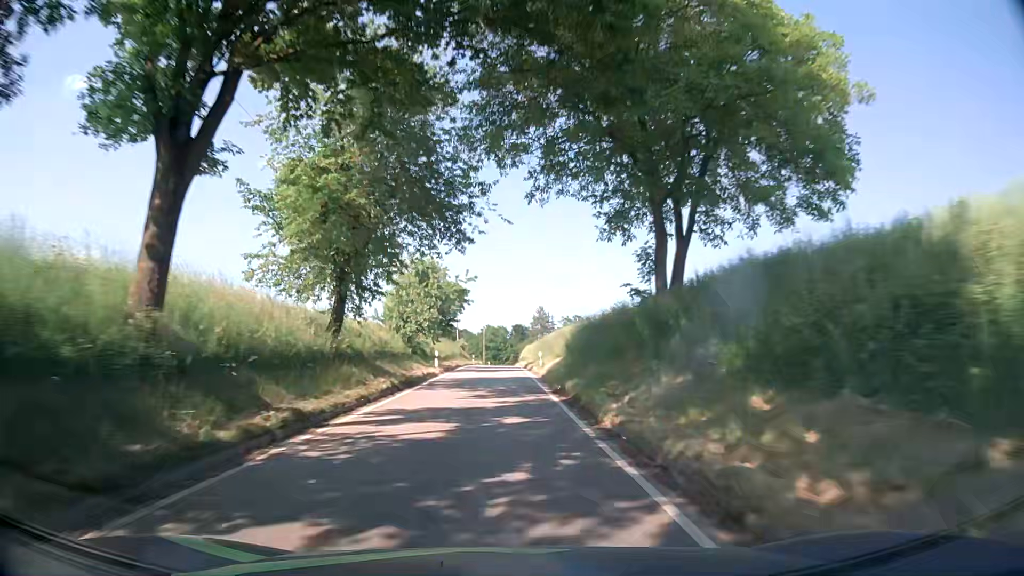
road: tertiary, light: Day
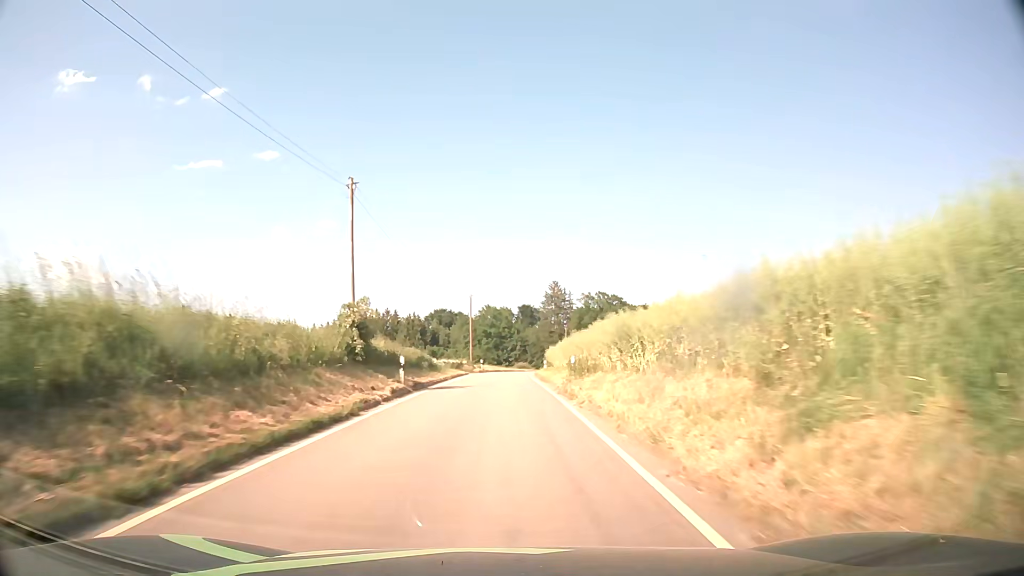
(-0.4, +58.3) m; -1°
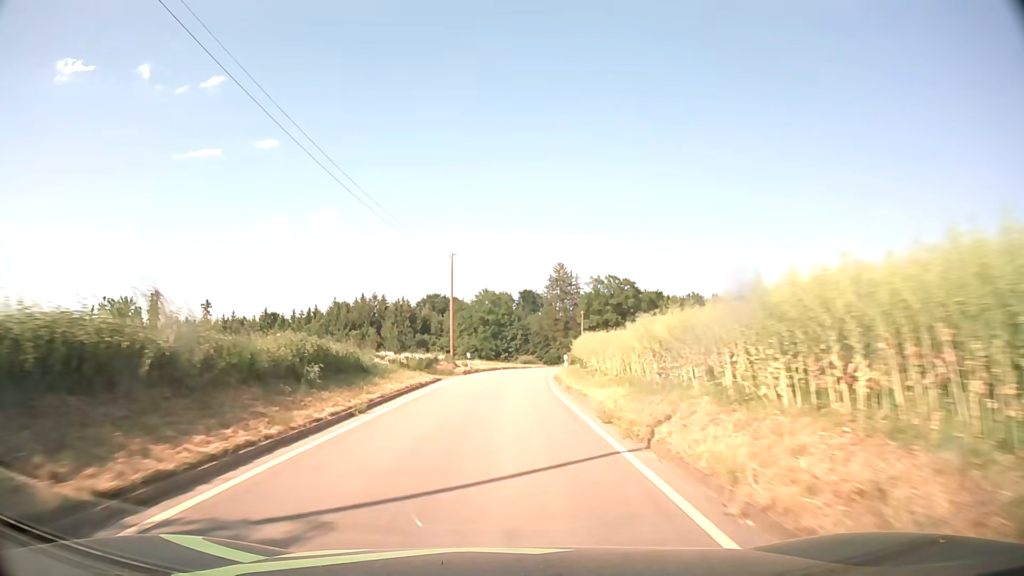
(0.0, +21.6) m; 0°
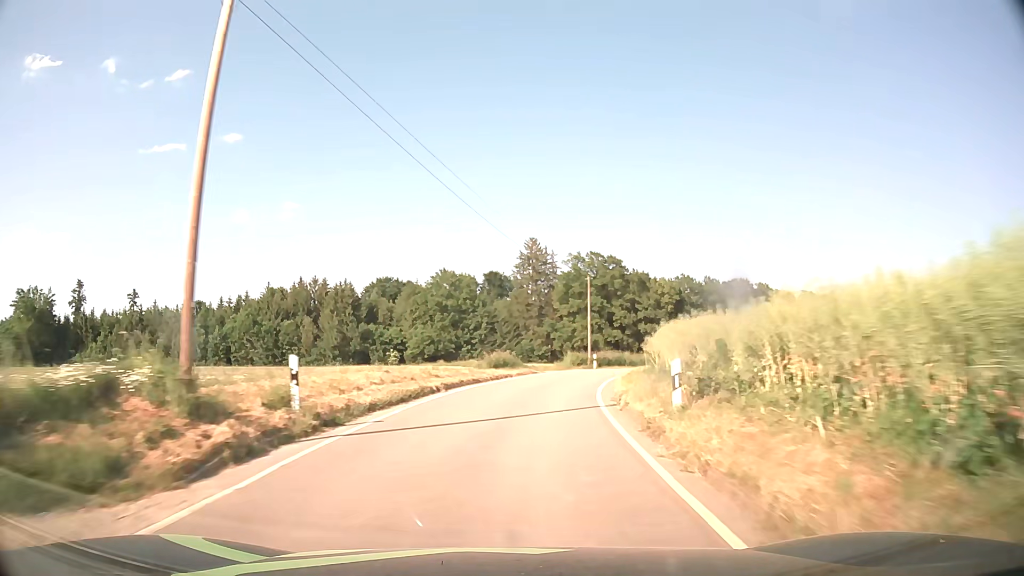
(+0.4, +30.9) m; +3°
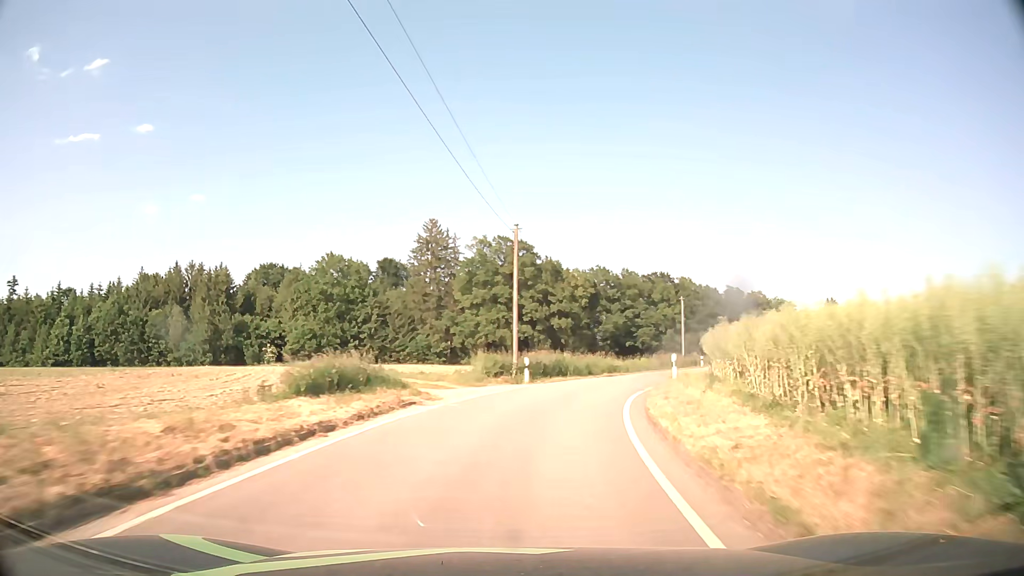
(+1.1, +19.6) m; +8°
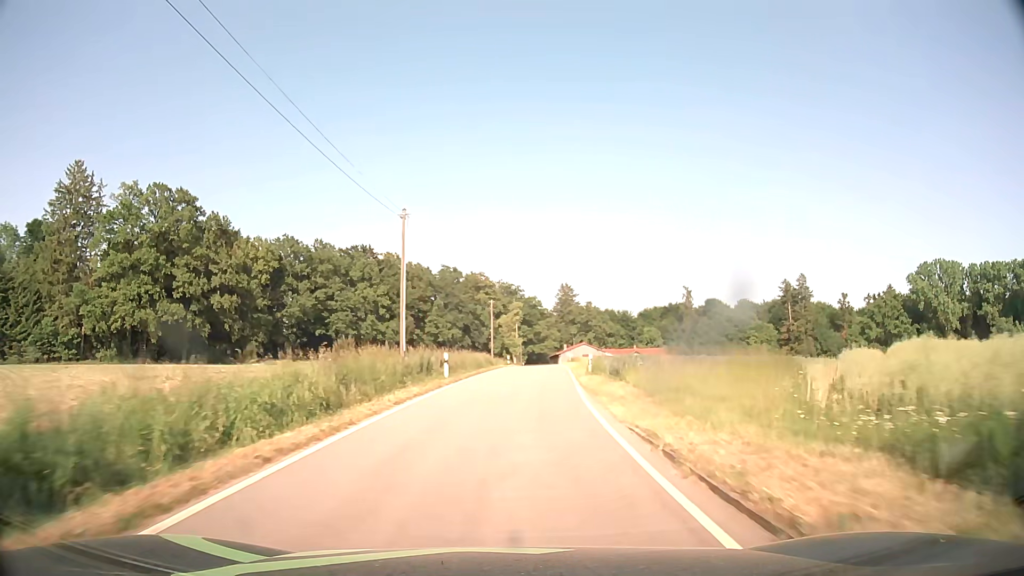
(+8.8, +37.1) m; +26°
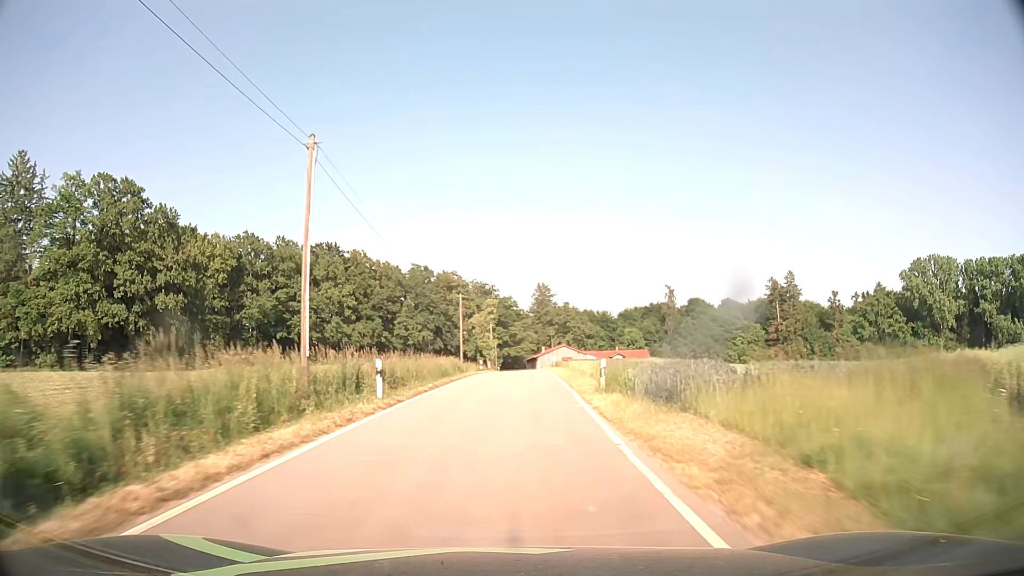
(+0.2, +10.2) m; +2°
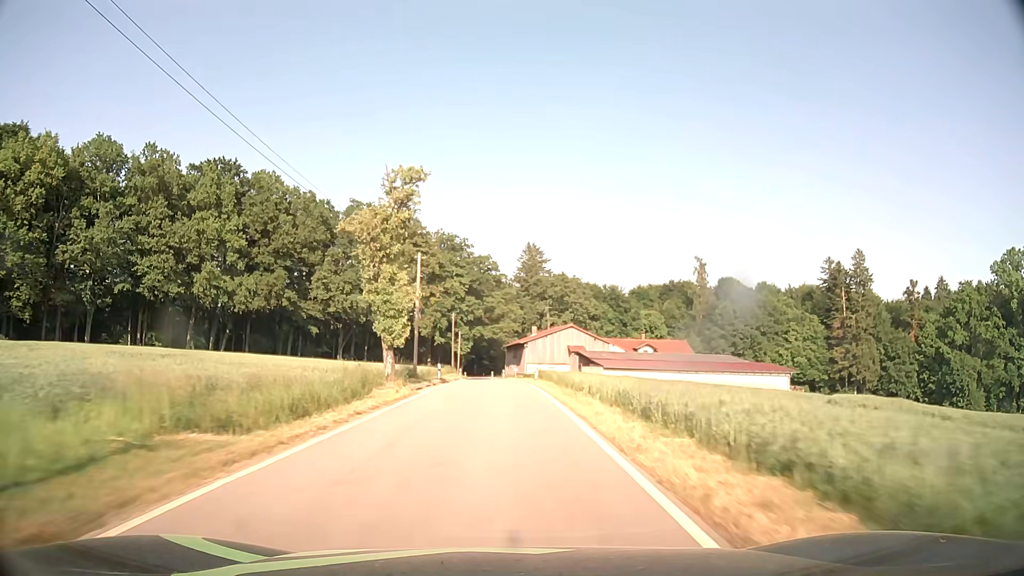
(+1.8, +55.9) m; +2°
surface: asphalt
(0, +10) (0, +20) (0, +30) (0, +40) (-1, +50) (-1, +60) (-2, +70) (-2, +80) (-2, +90) (-3, +100) m
